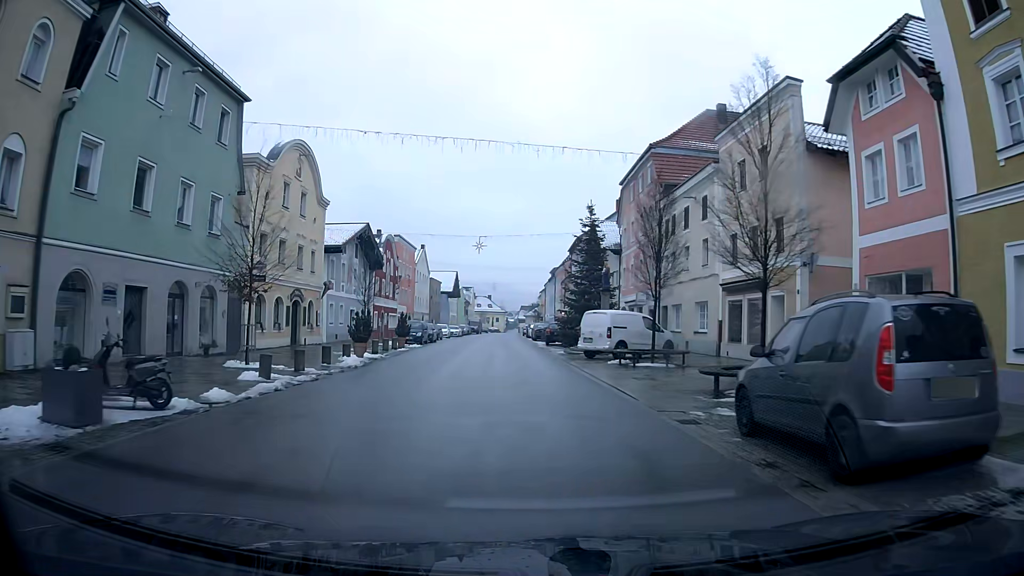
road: primary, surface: asphalt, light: Day
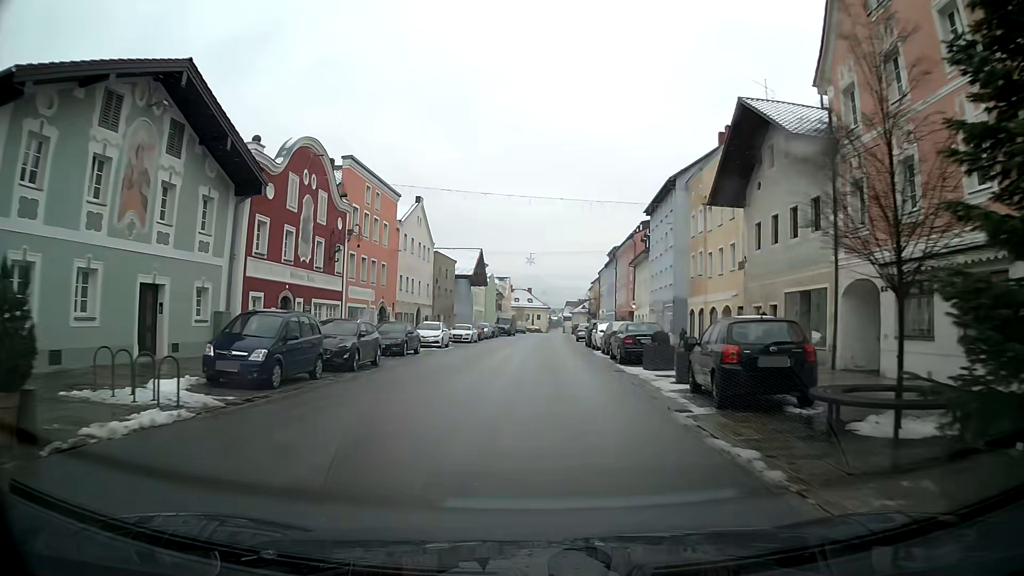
(-1.1, +32.7) m; -3°
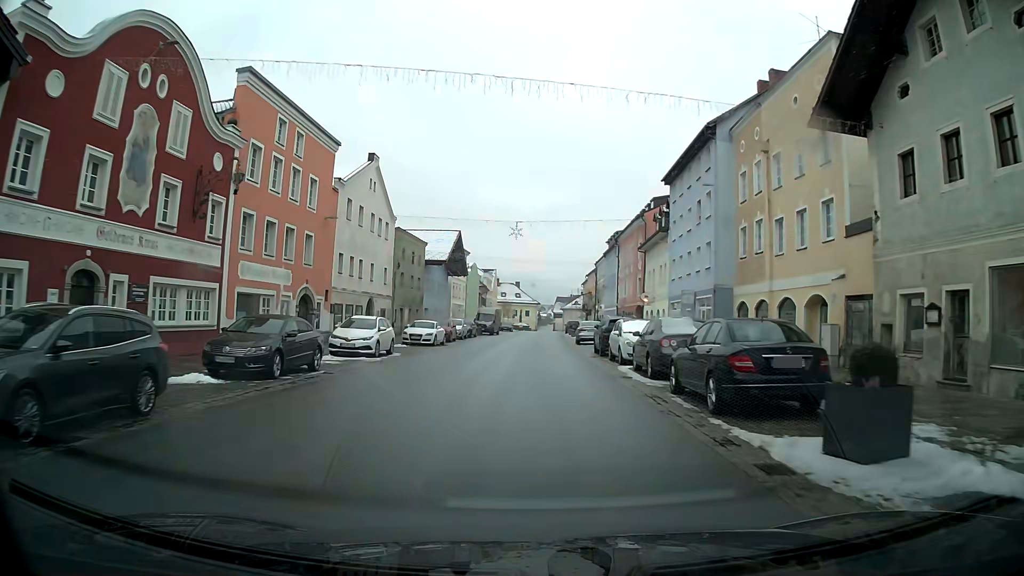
(+0.1, +13.4) m; 0°
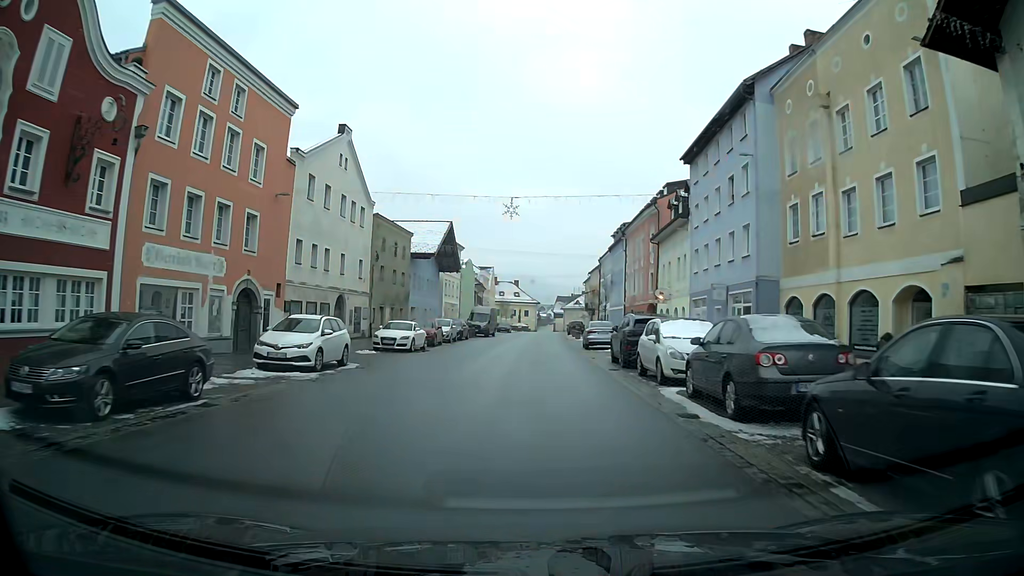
(0.0, +6.7) m; 0°
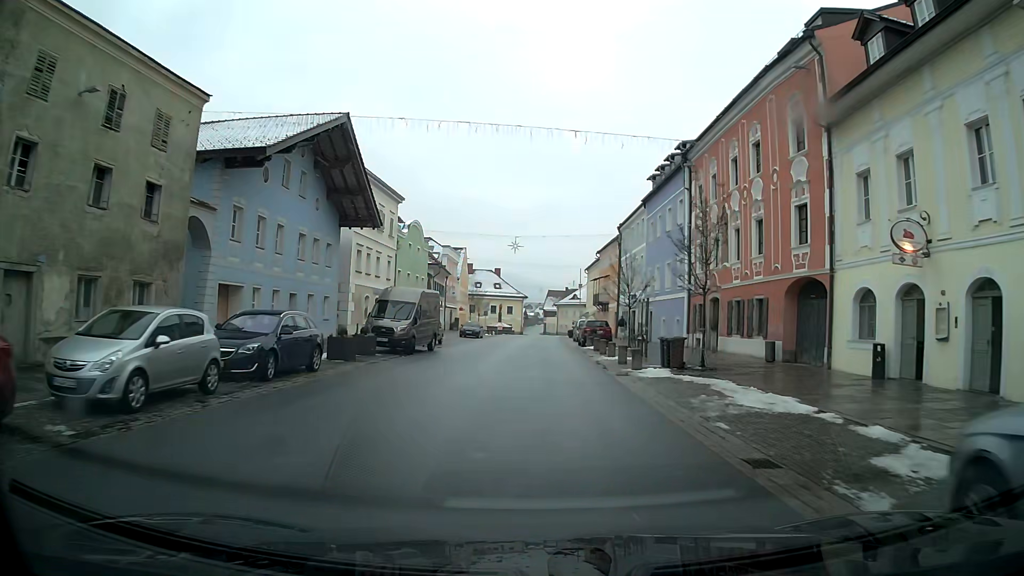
(+0.4, +33.7) m; +1°
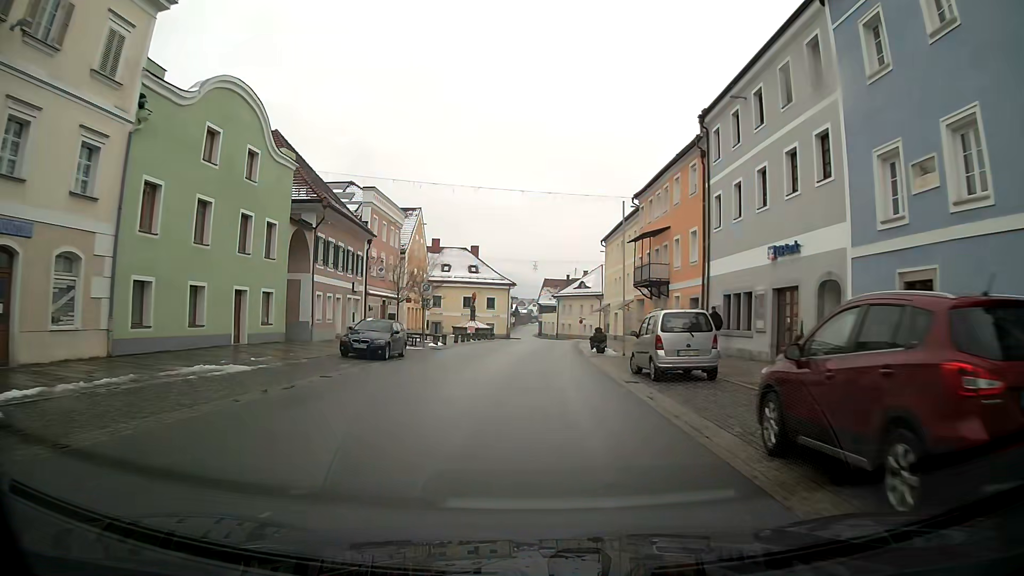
(+0.2, +34.8) m; 0°
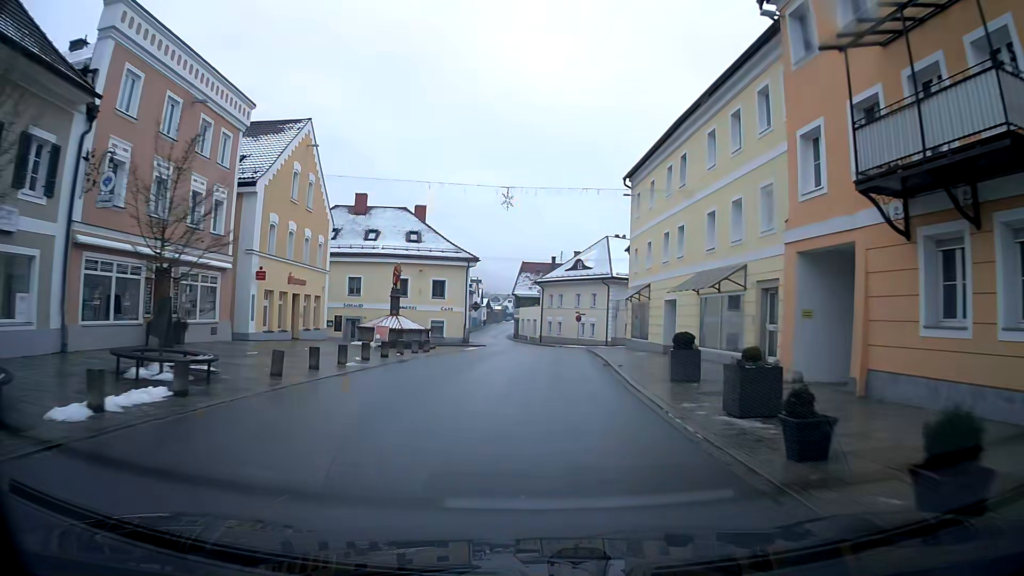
(+0.4, +29.6) m; +3°
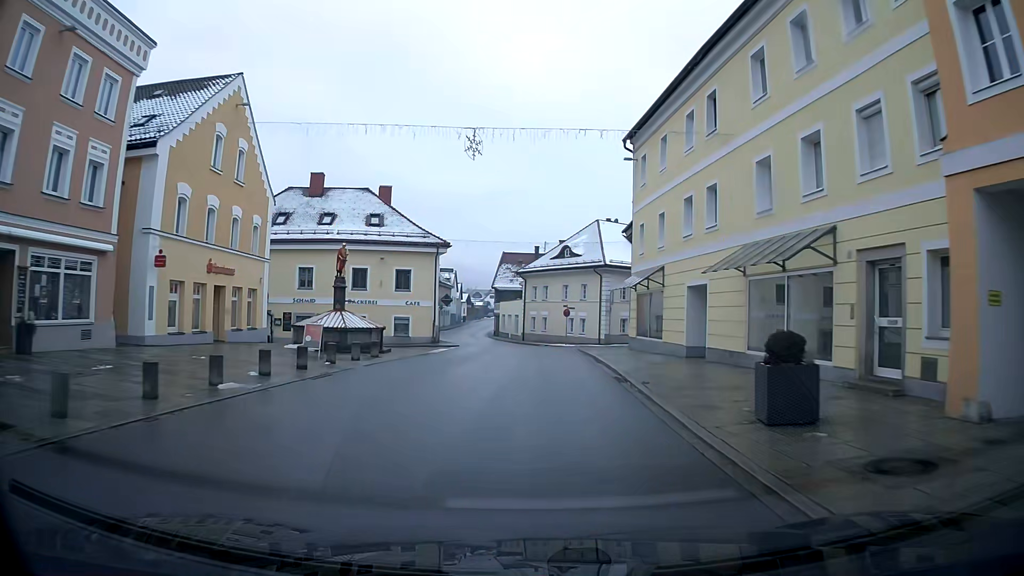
(+0.1, +7.6) m; +1°
(0, +10) (0, +20) (0, +30) (-1, +40) (-2, +50) (-4, +60) (-6, +69) (-7, +79) (-8, +89) (-8, +99) m
